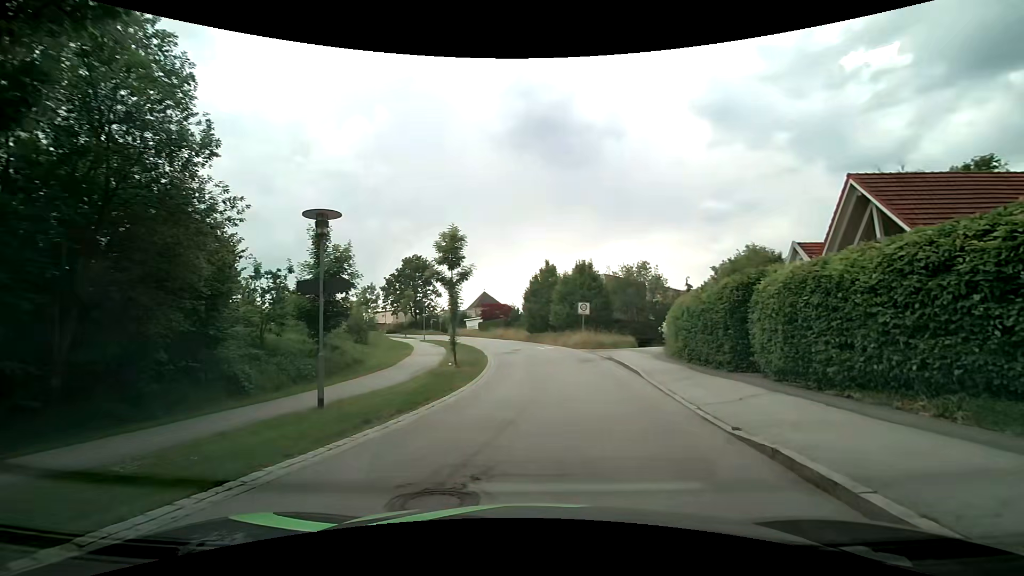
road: residential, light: Day
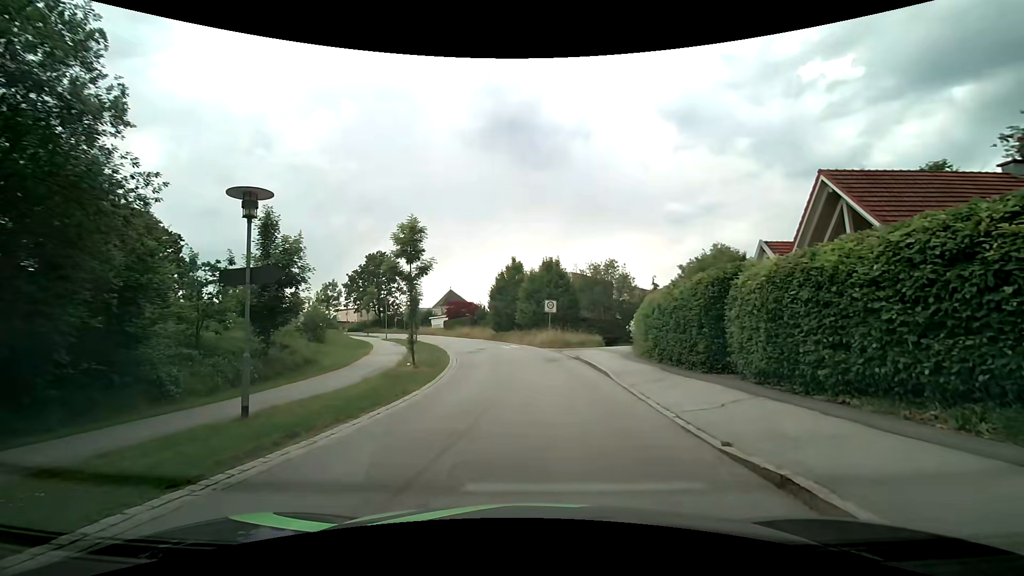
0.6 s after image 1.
(+0.1, +1.3) m; +5°
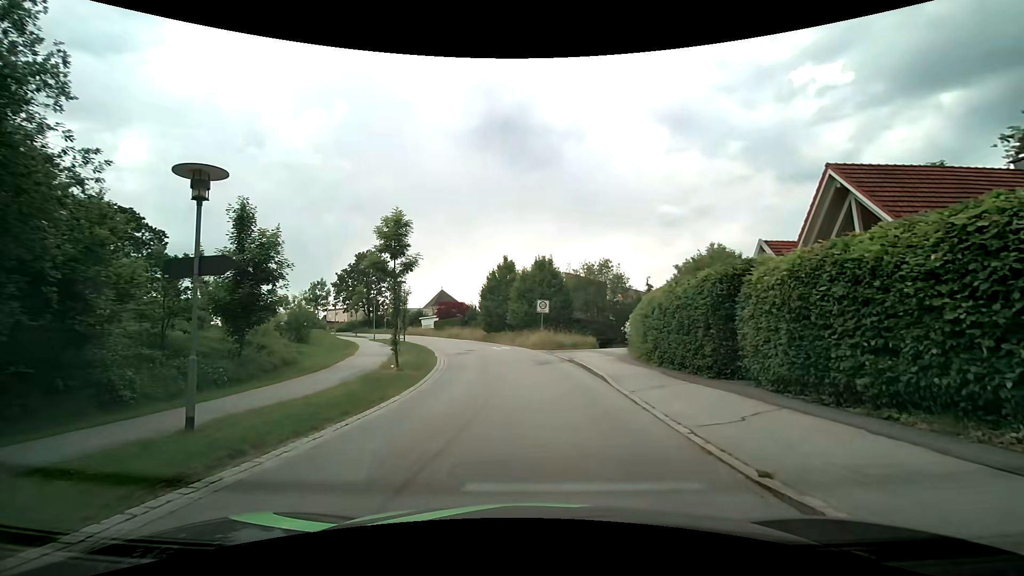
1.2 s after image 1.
(0.0, +1.2) m; 0°
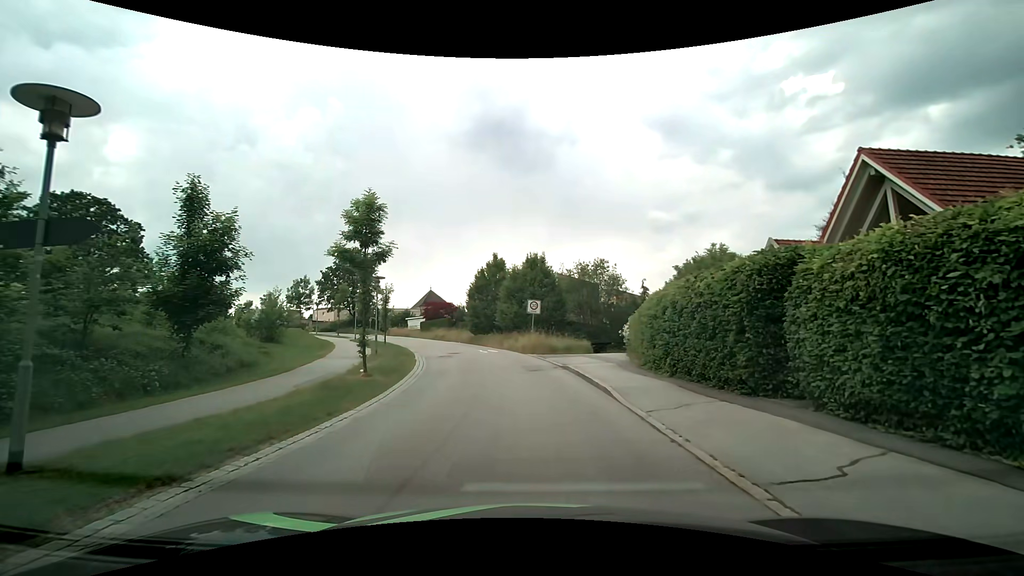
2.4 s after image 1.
(0.0, +2.6) m; +2°
